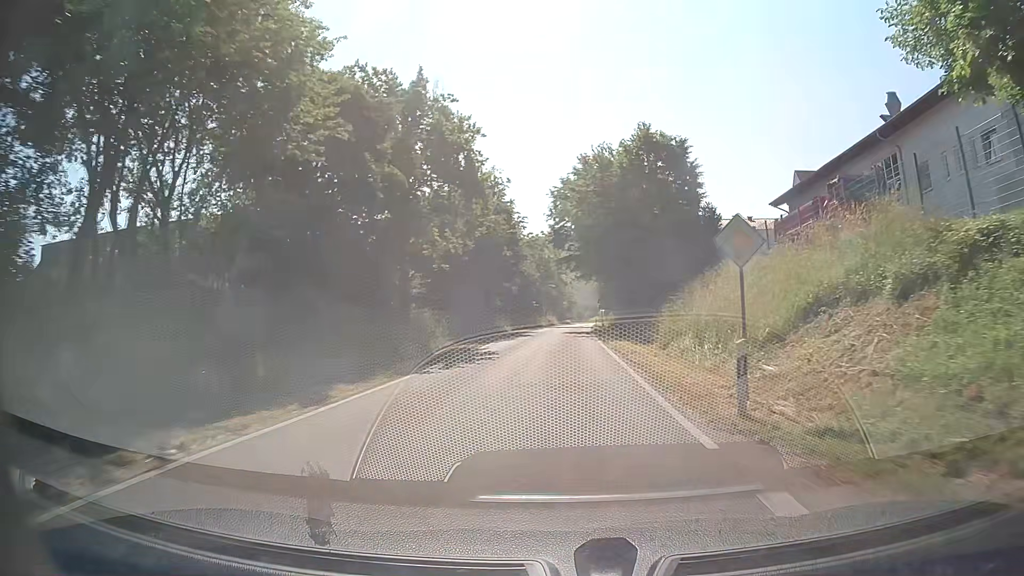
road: tertiary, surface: asphalt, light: Day
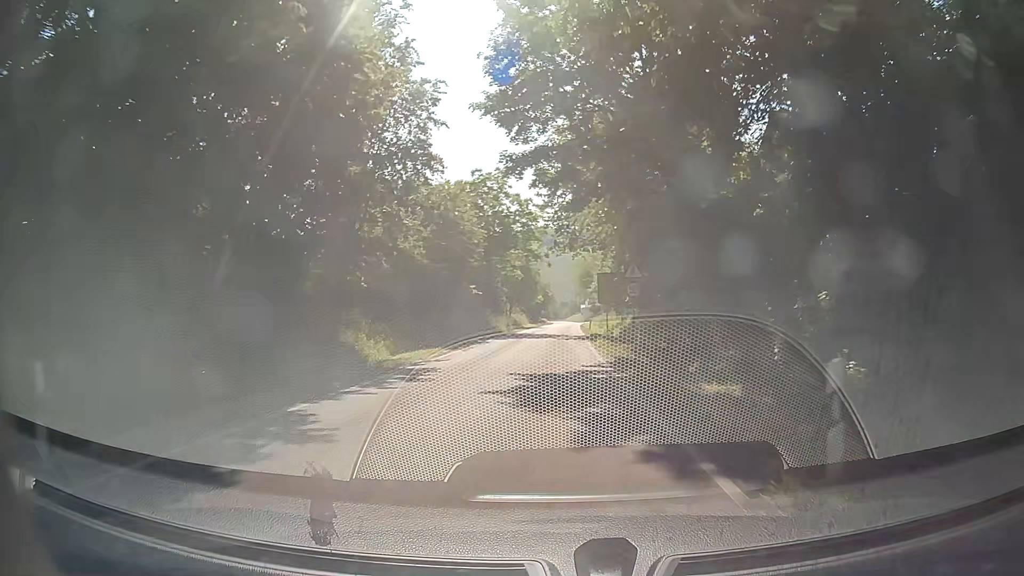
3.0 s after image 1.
(+0.6, +39.4) m; +1°
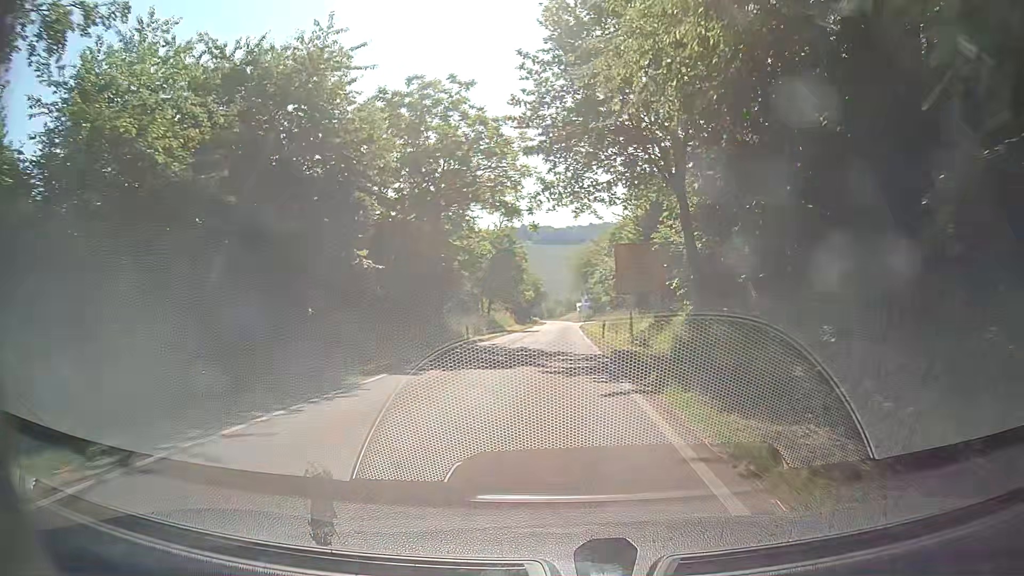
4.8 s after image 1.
(+0.2, +21.5) m; +2°
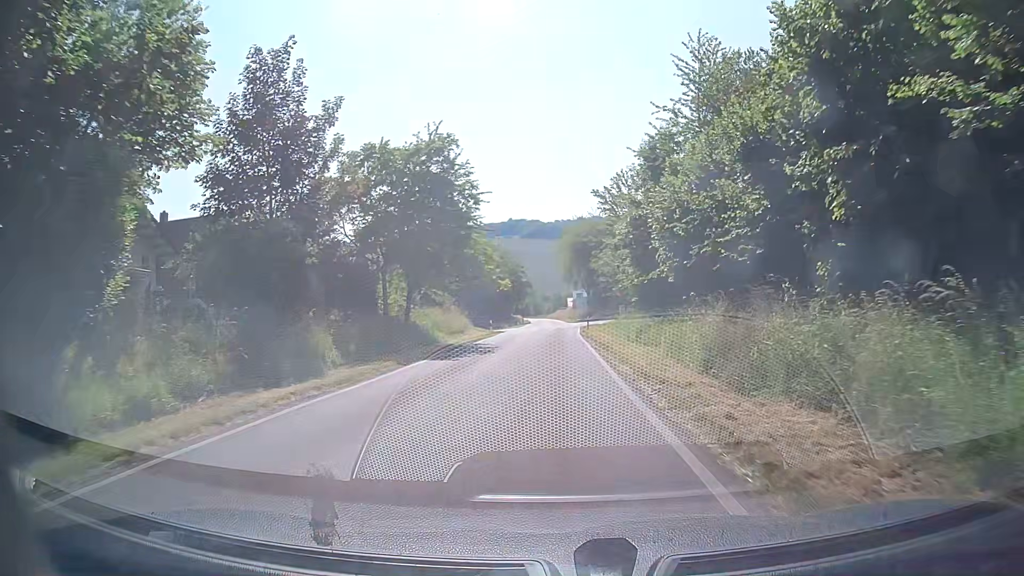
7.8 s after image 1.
(-0.2, +34.1) m; +1°
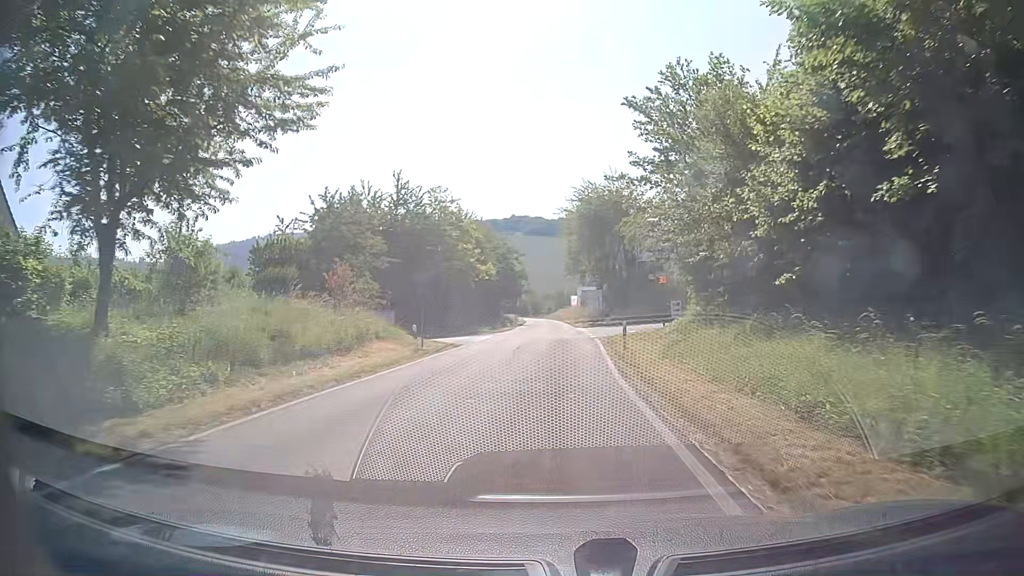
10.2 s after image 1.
(-0.1, +26.2) m; 0°
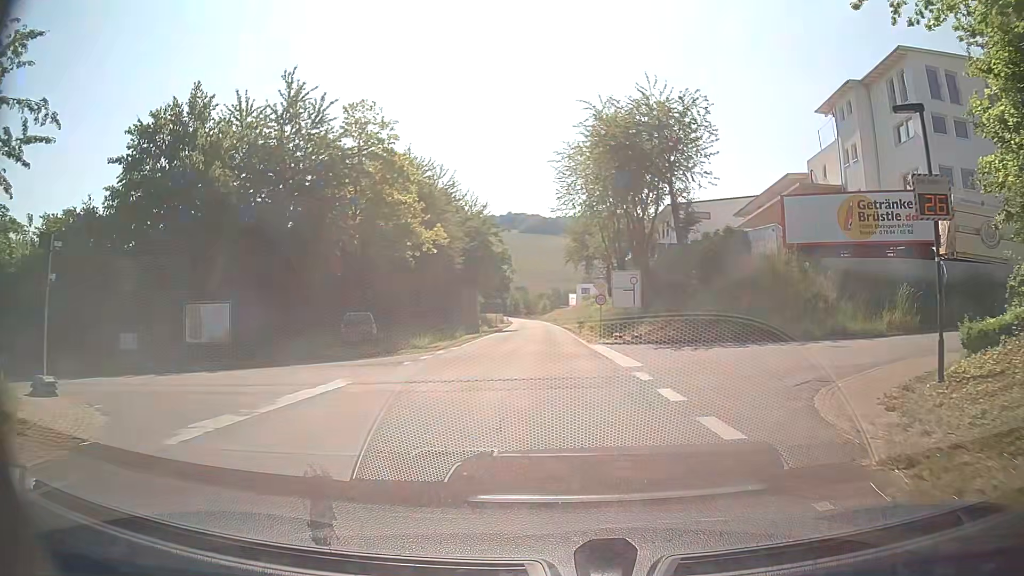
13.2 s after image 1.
(-0.2, +26.8) m; -1°
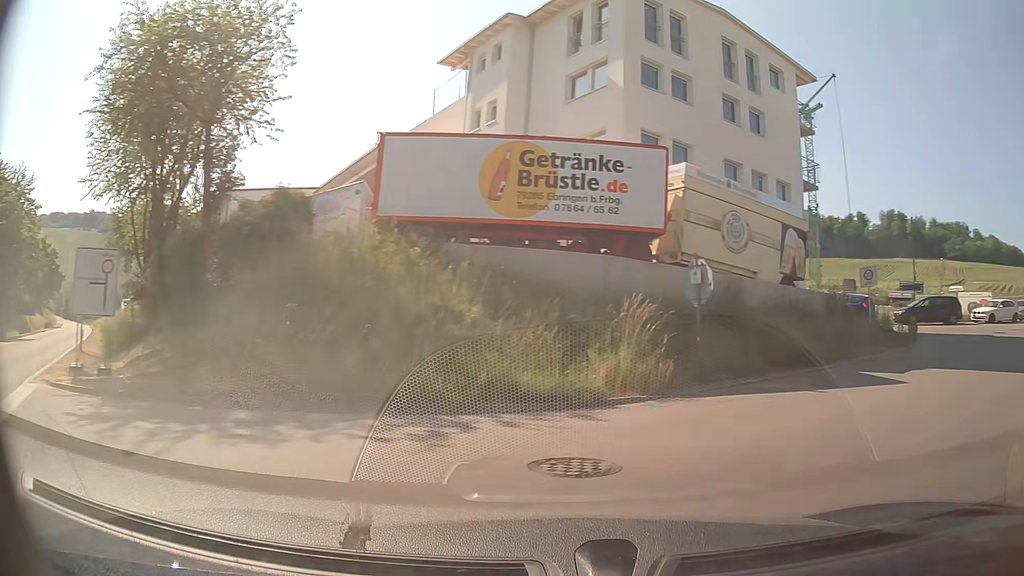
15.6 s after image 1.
(+3.1, +12.6) m; +39°
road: residential
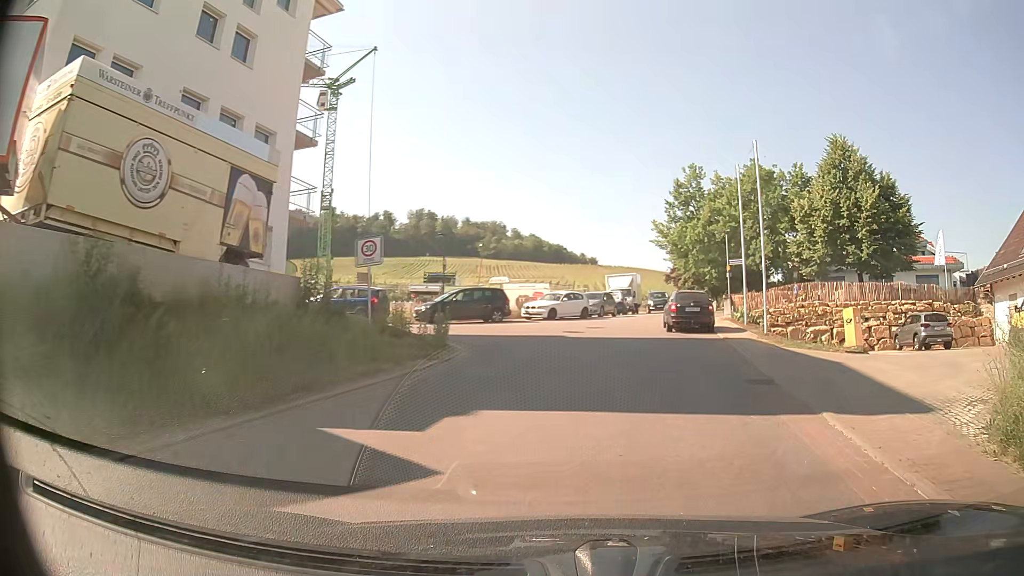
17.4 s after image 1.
(+3.3, +7.8) m; +41°
